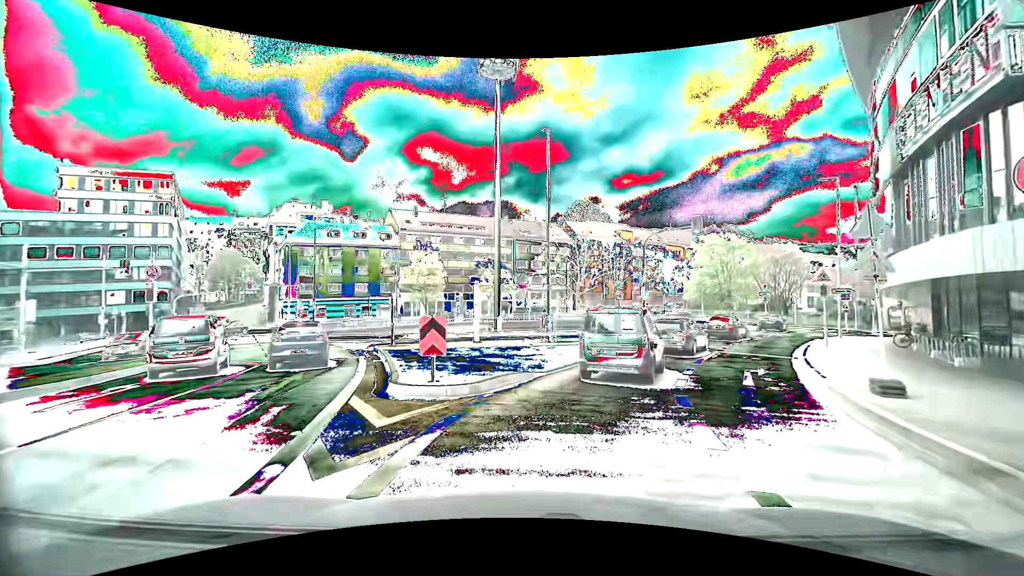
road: primary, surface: asphalt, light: Day
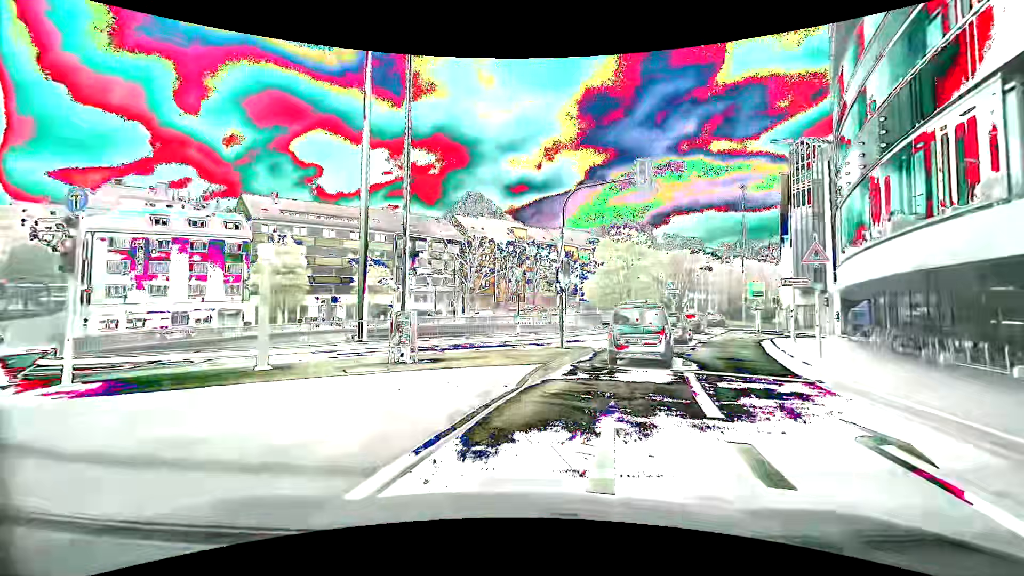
(+1.4, +10.9) m; +16°
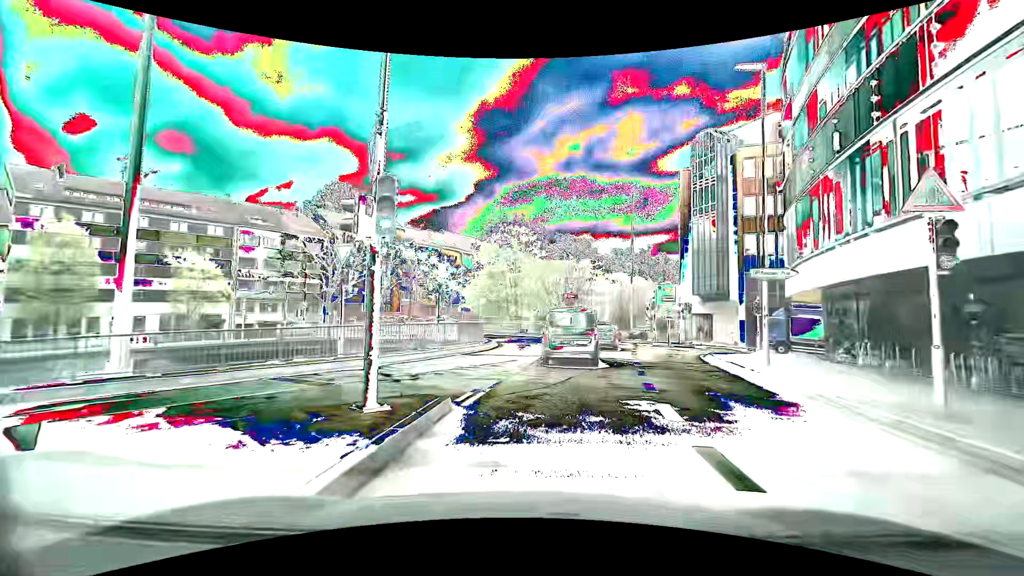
(+1.4, +11.0) m; +13°
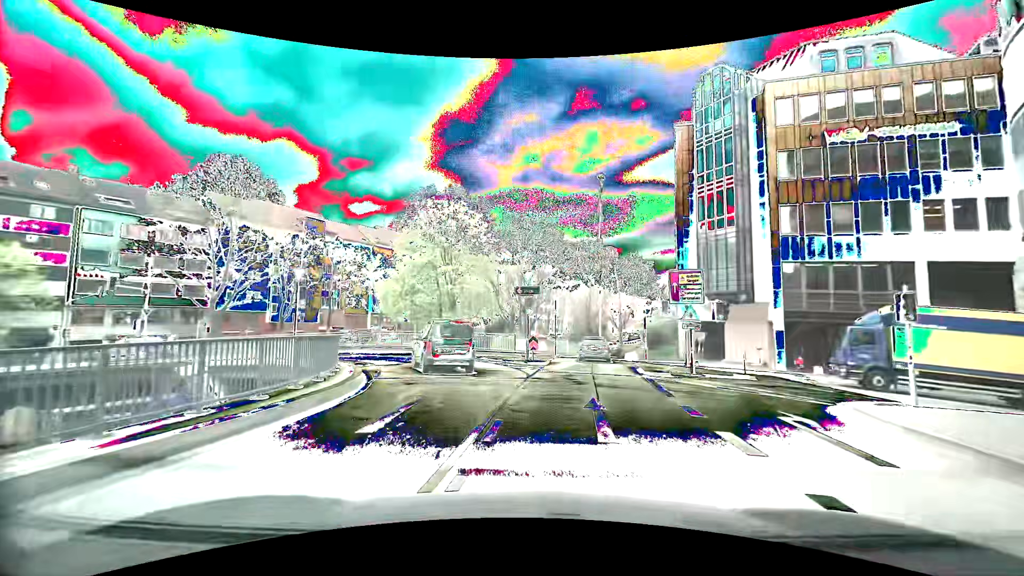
(+1.5, +16.1) m; +8°
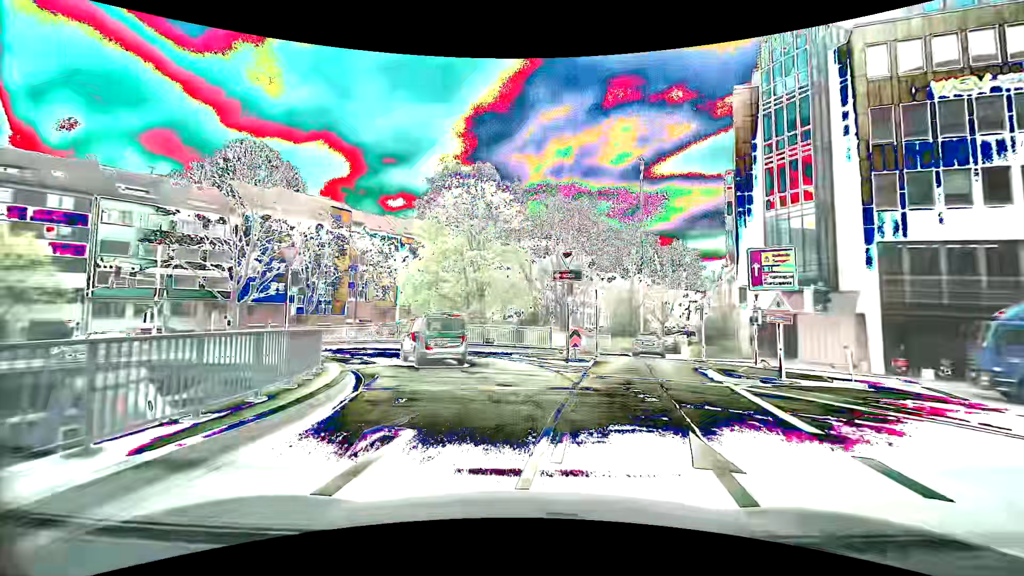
(-0.1, +4.3) m; -4°
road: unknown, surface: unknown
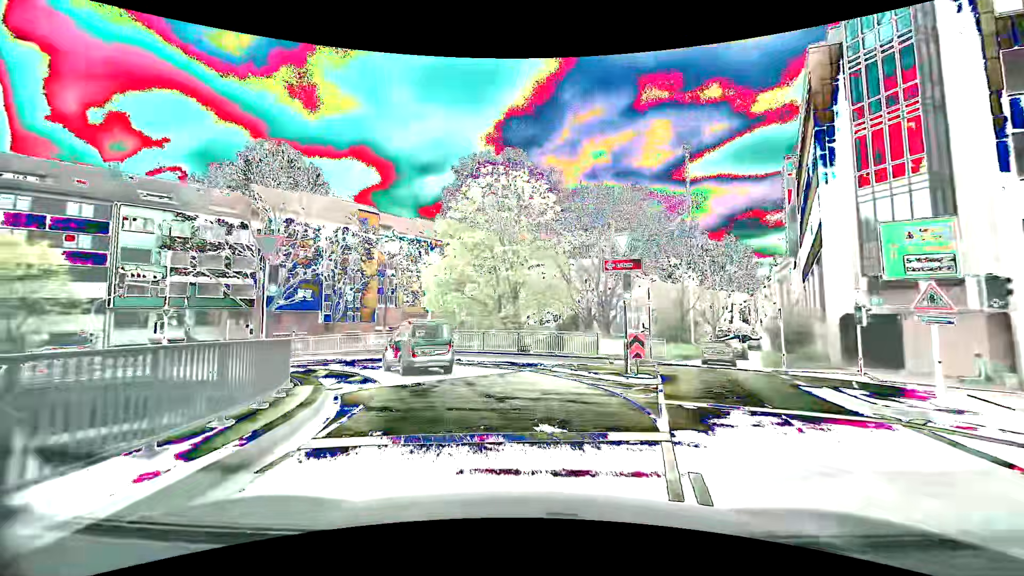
(-0.1, +4.4) m; -3°
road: primary_link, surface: asphalt
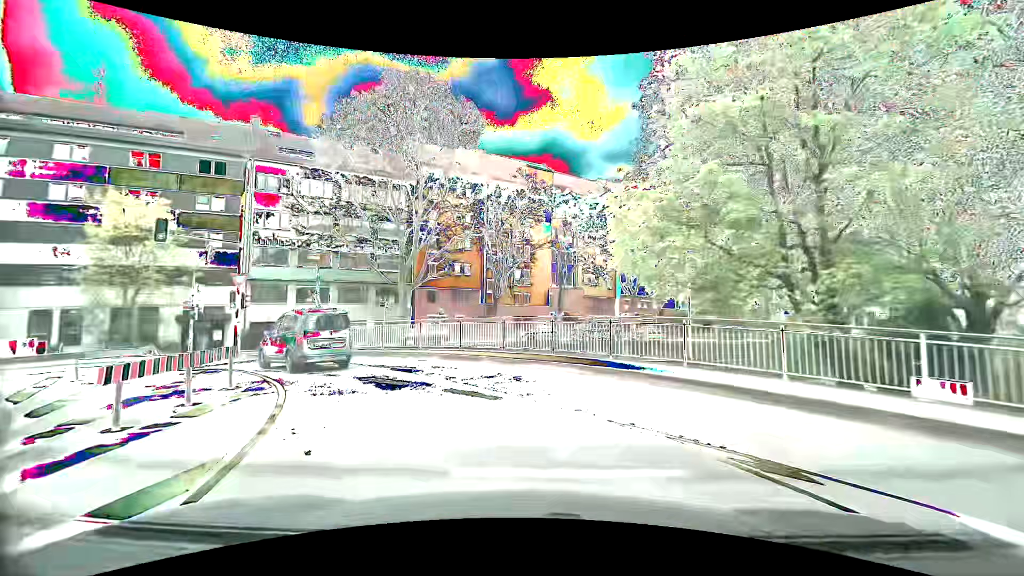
(-3.6, +16.9) m; -24°
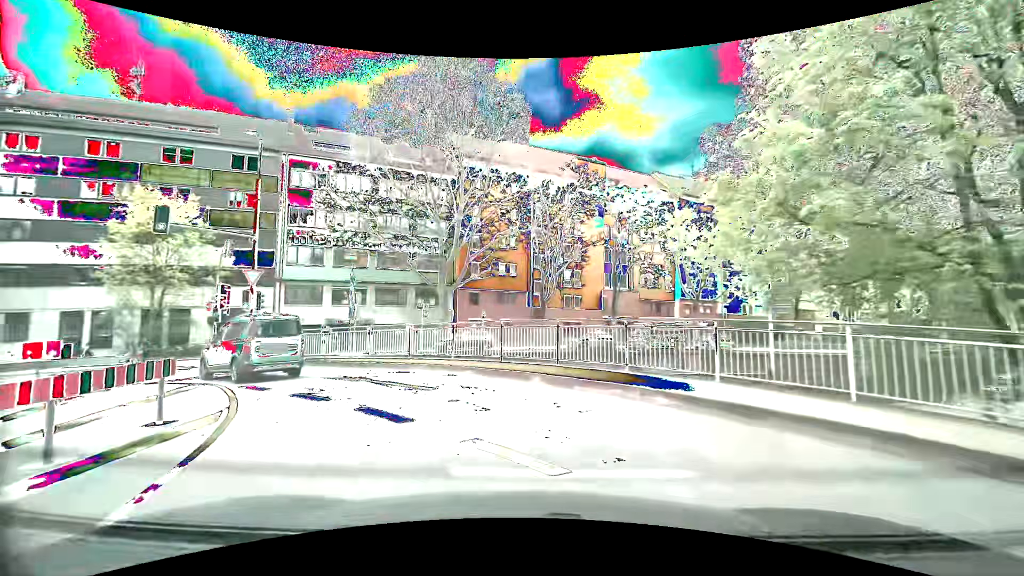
(-0.2, +4.1) m; -6°
